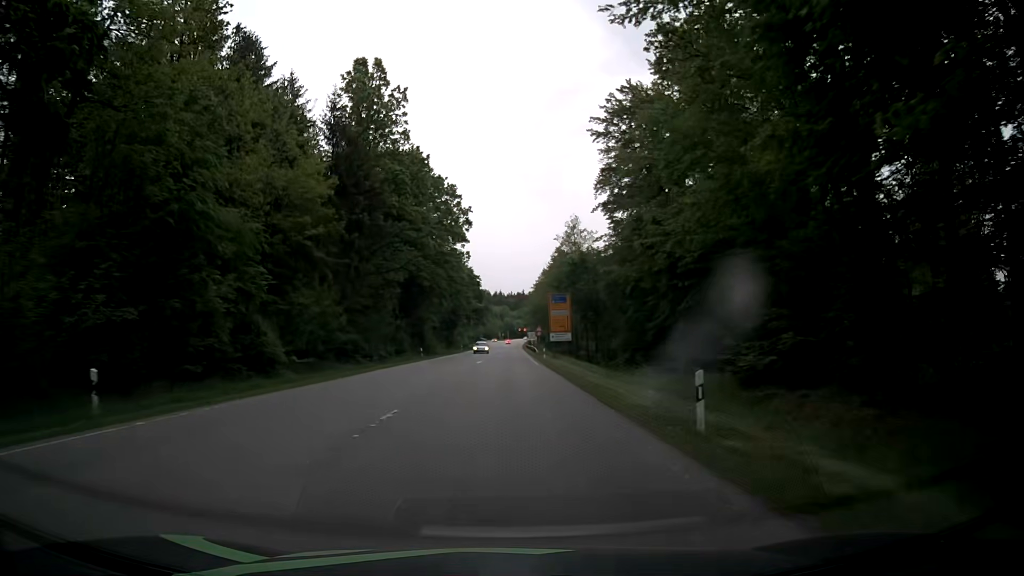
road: secondary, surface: asphalt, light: Day
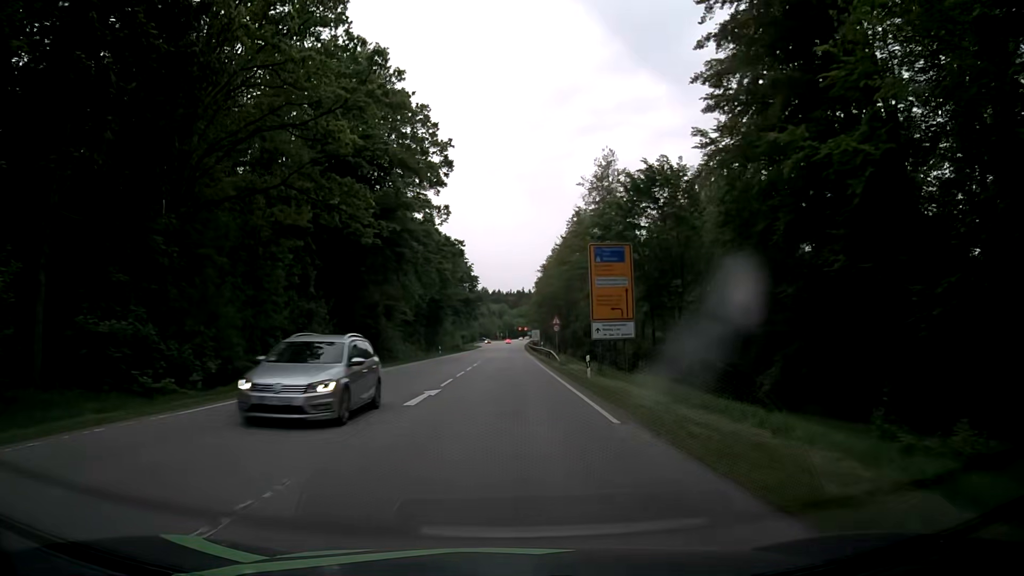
(+0.1, +31.5) m; 0°
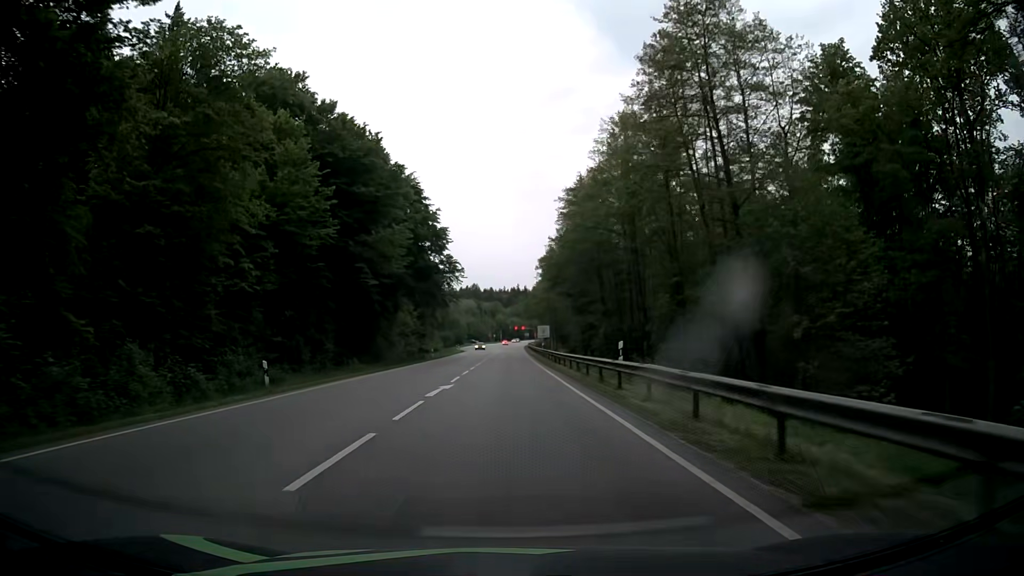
(+0.2, +50.9) m; +1°
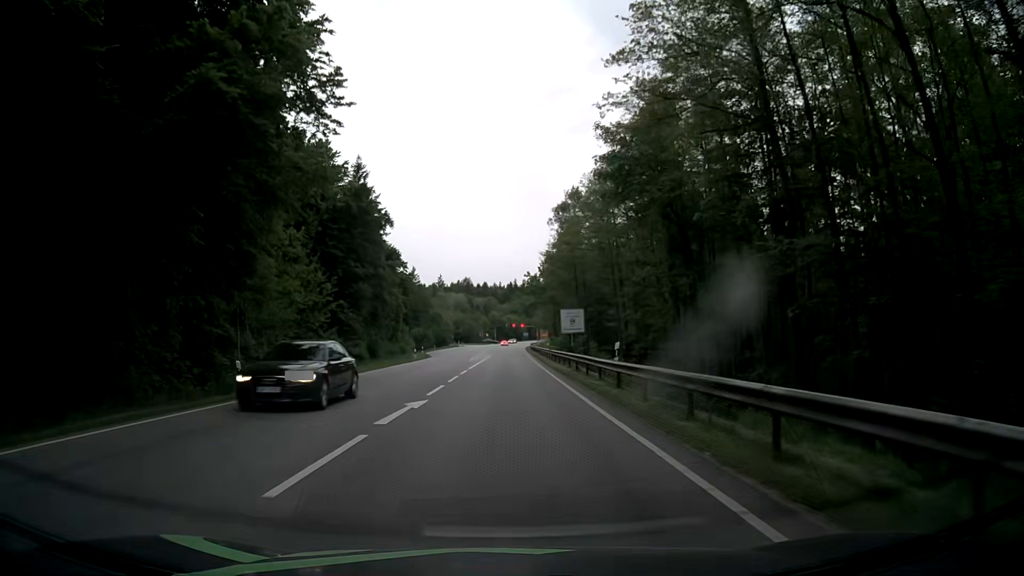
(-0.1, +48.1) m; -1°
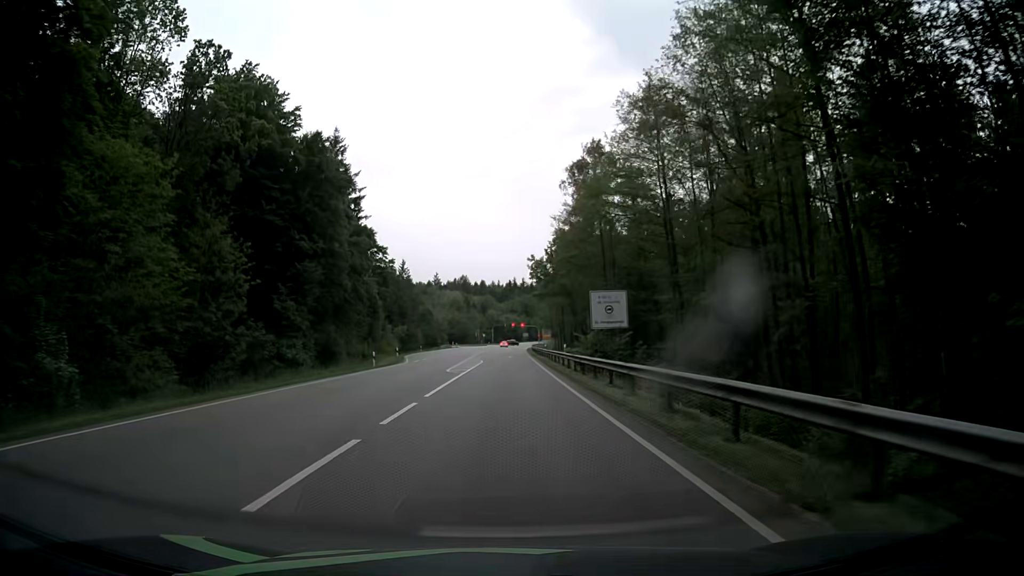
(+0.3, +18.6) m; +1°
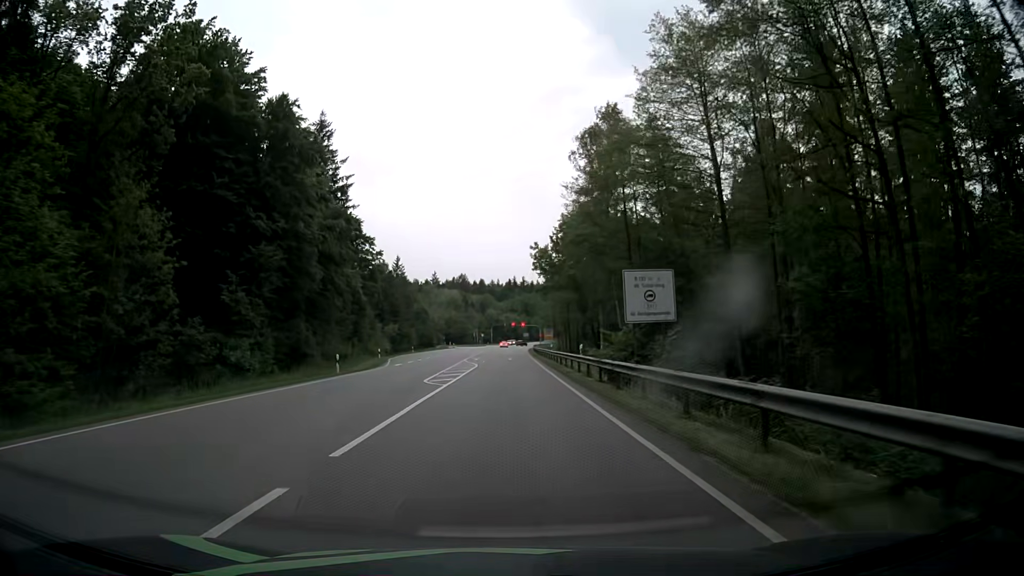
(0.0, +9.2) m; 0°
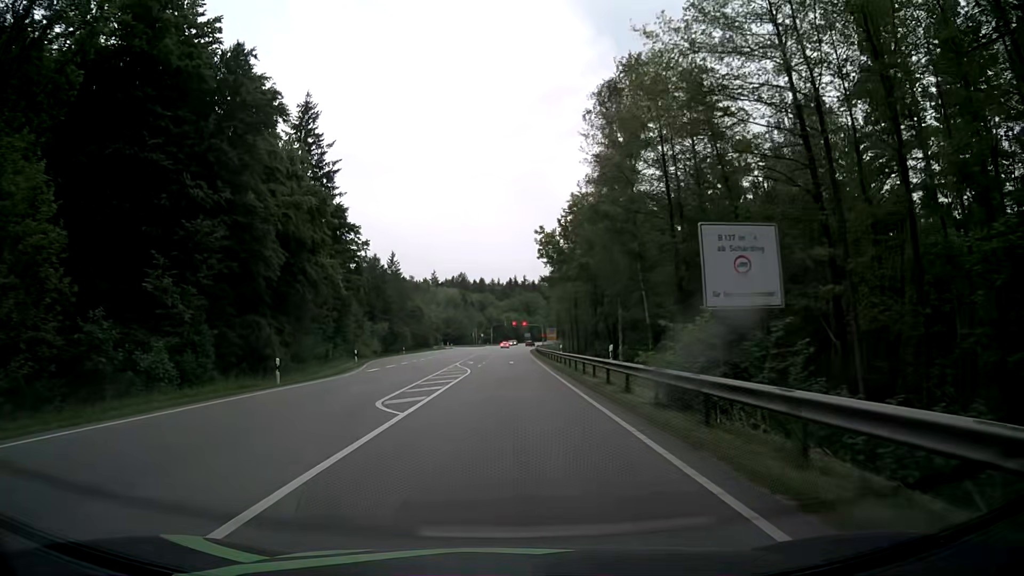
(0.0, +9.2) m; 0°
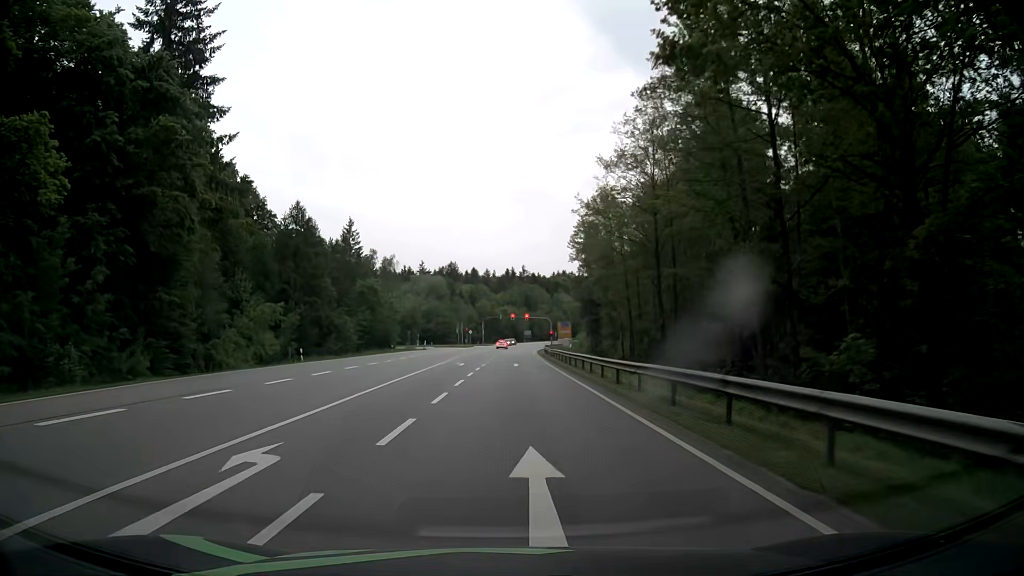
(+0.1, +44.0) m; 0°
(0, +10) (0, +20) (0, +30) (0, +40) (+1, +50) (+1, +60) (+1, +70) (+1, +80) (+2, +90) (+2, +100) m
